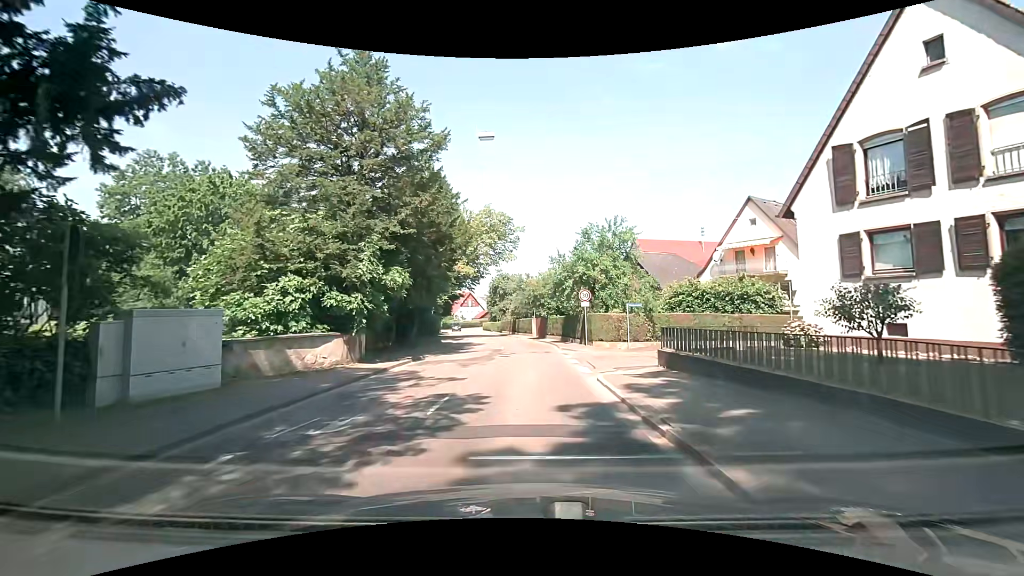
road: secondary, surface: asphalt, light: Day
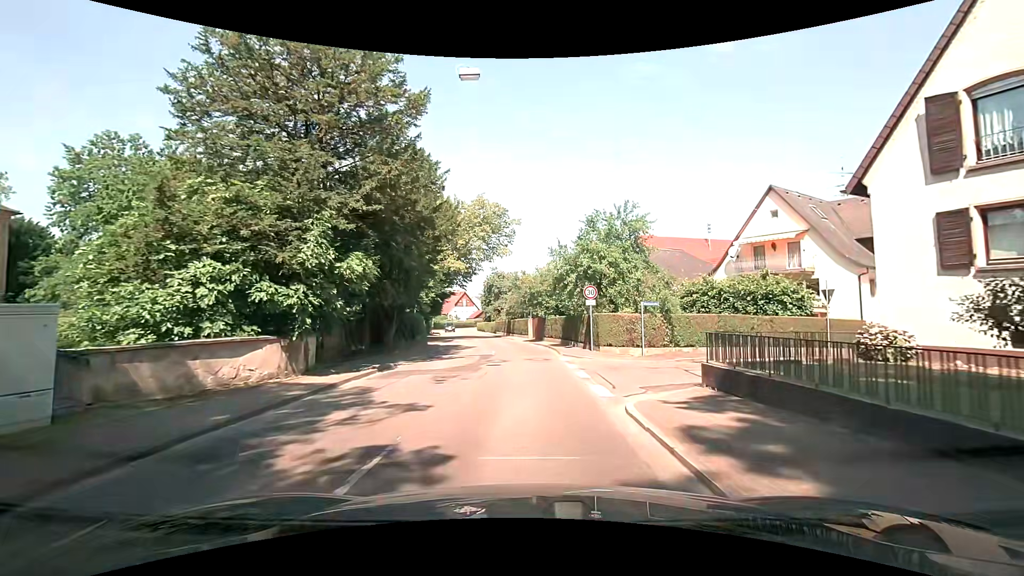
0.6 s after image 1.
(0.0, +3.8) m; -1°
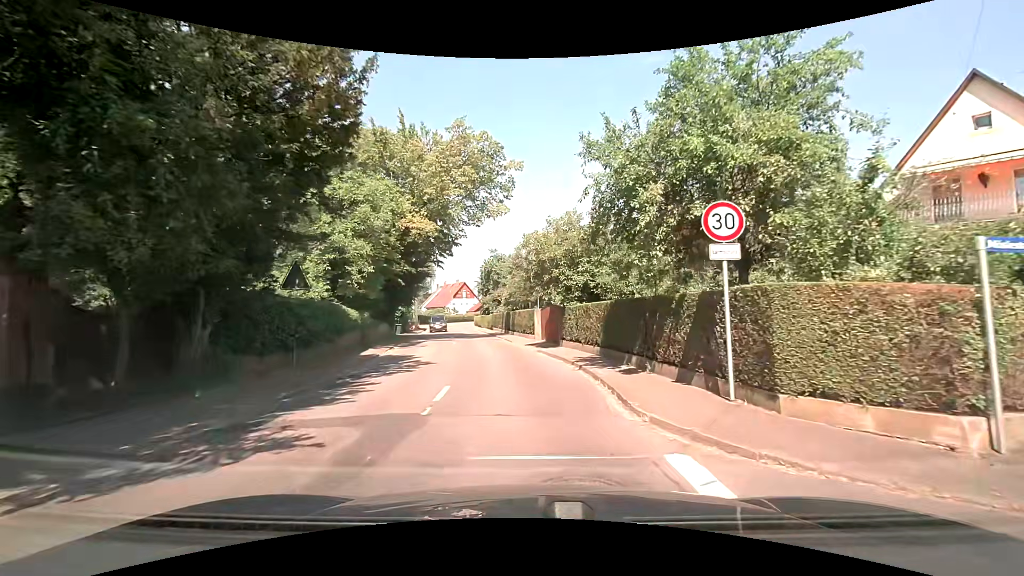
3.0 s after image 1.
(+0.2, +14.8) m; 0°
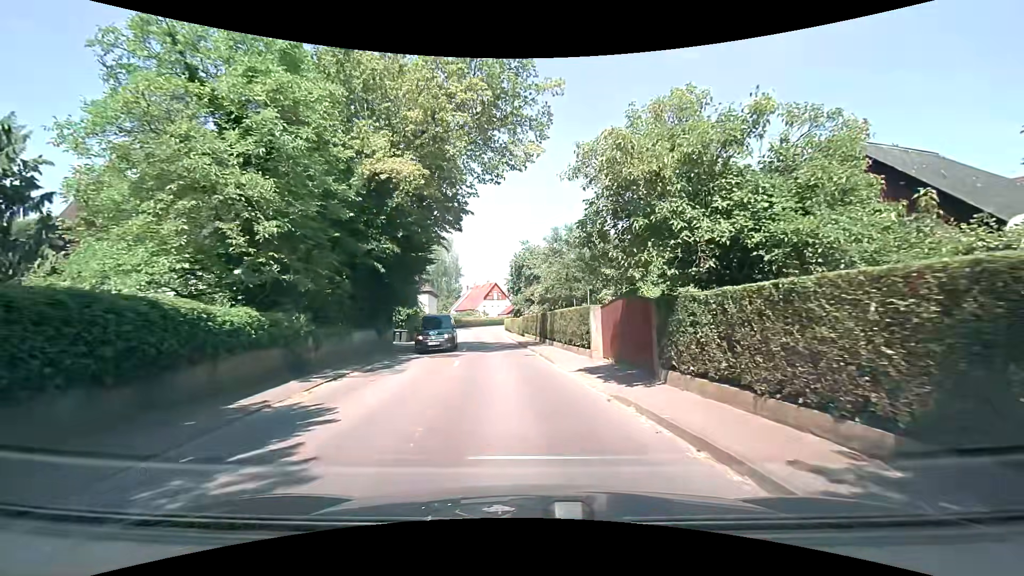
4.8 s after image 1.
(-0.3, +10.7) m; -4°
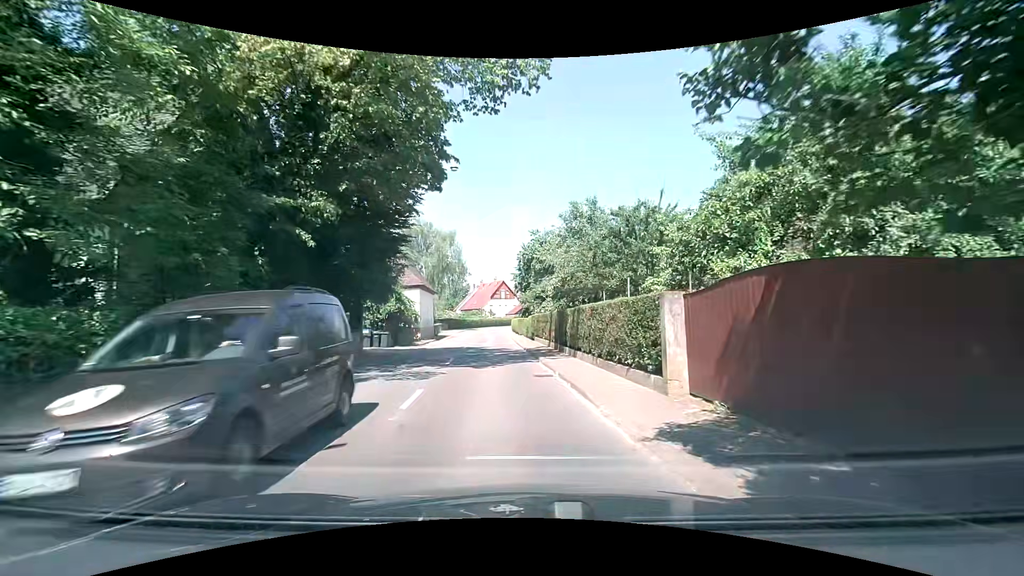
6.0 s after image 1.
(0.0, +7.3) m; -1°
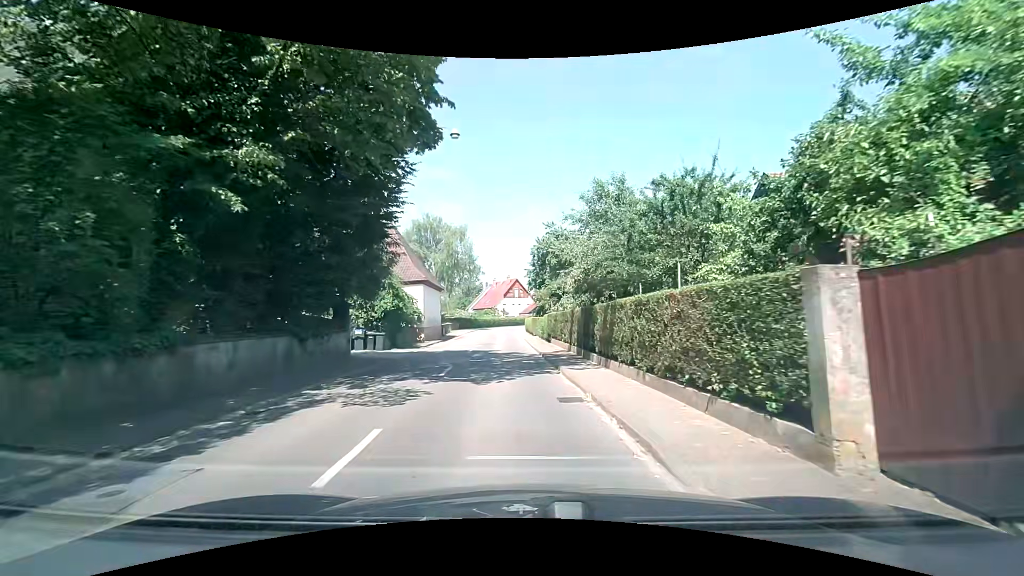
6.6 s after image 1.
(0.0, +3.8) m; 0°
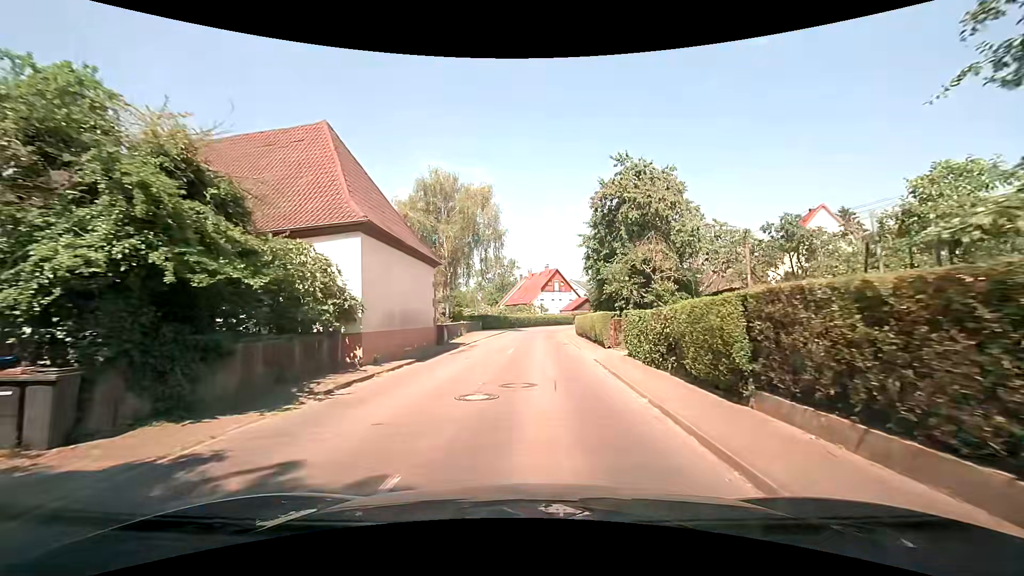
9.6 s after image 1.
(-1.5, +20.0) m; -5°
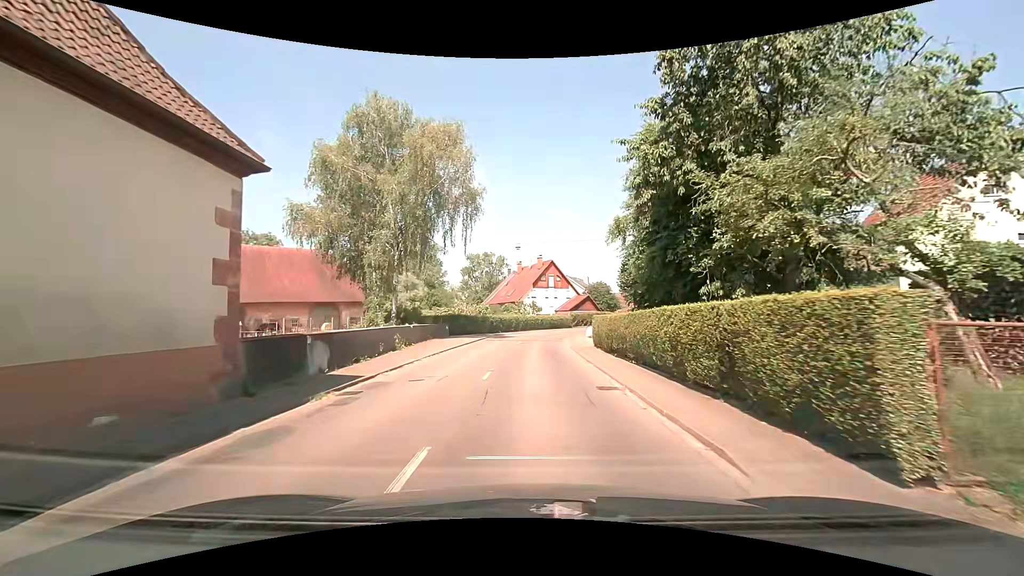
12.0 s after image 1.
(+0.1, +17.1) m; +1°
(0, +10) (0, +20) (0, +30) (+1, +40) (+3, +50) (+6, +59) (+10, +68) (+15, +77) (+20, +86) (+25, +95) m
